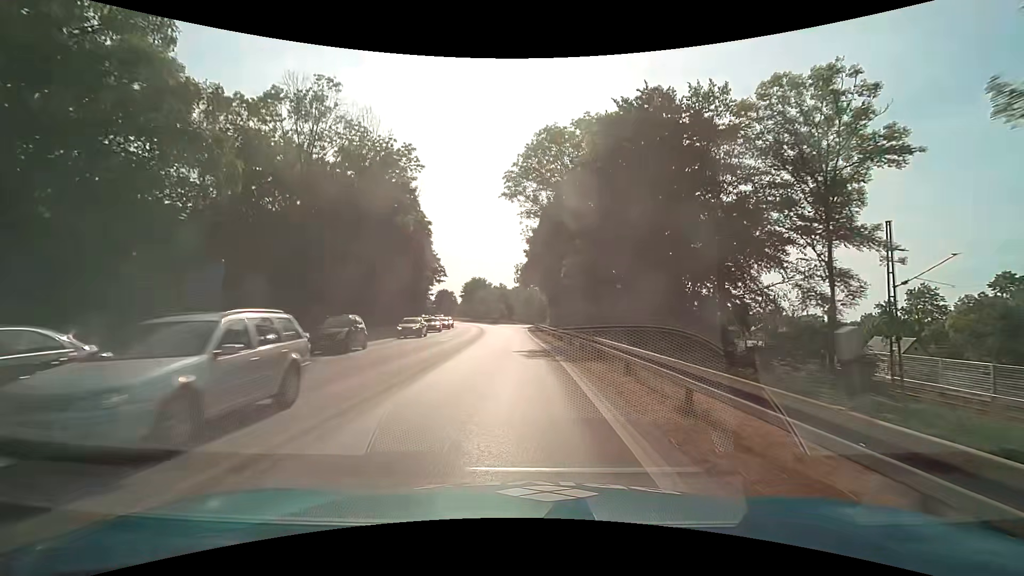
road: trunk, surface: asphalt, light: Day
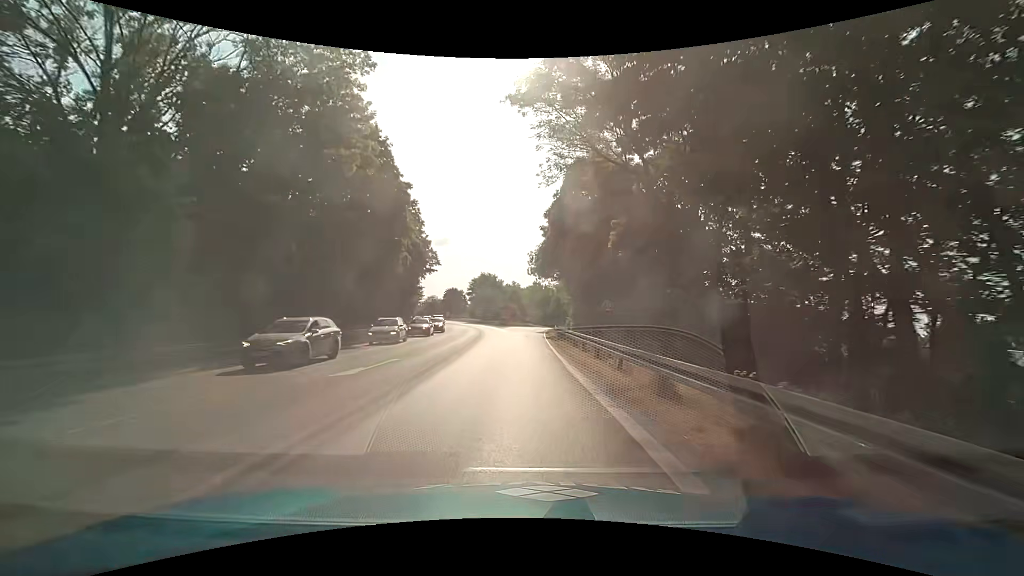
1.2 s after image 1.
(-0.3, +18.3) m; -2°
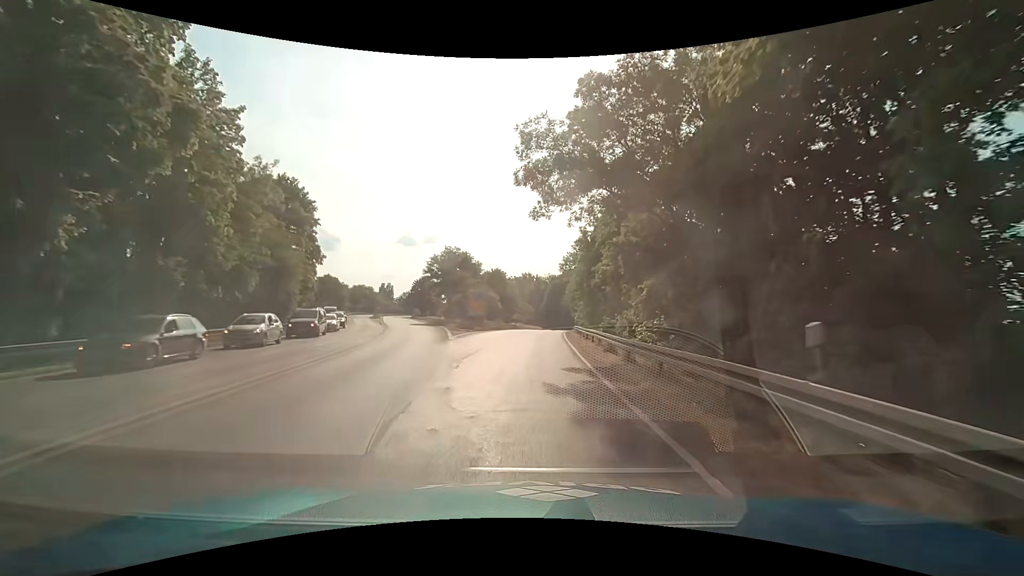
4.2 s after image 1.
(+0.1, +45.8) m; +1°
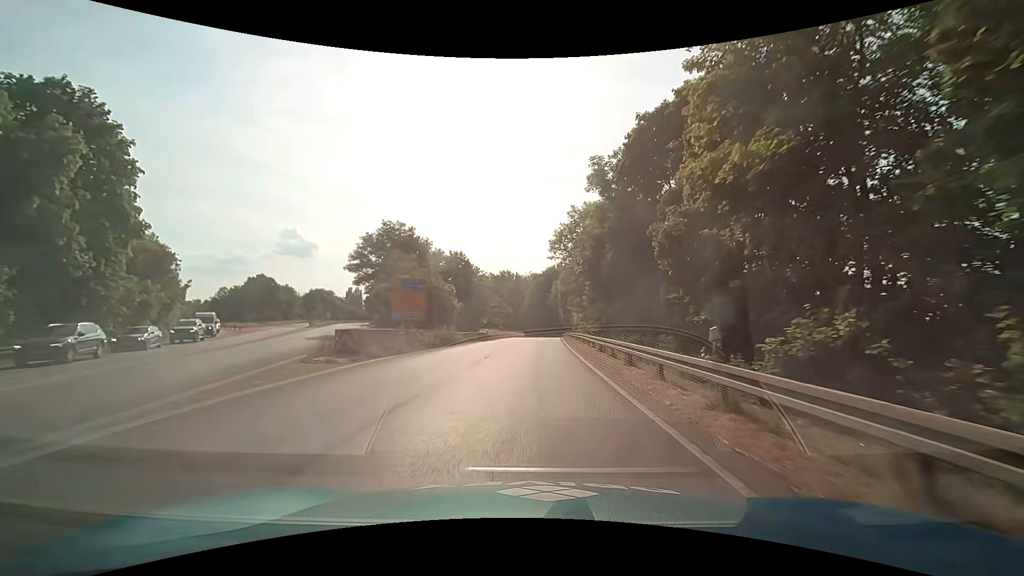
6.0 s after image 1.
(+0.7, +27.4) m; +3°
(0, +10) (0, +20) (+1, +30) (+1, +40) (+1, +50) (+2, +60) (+3, +70) (+3, +80) (+4, +90) (+4, +100) m
